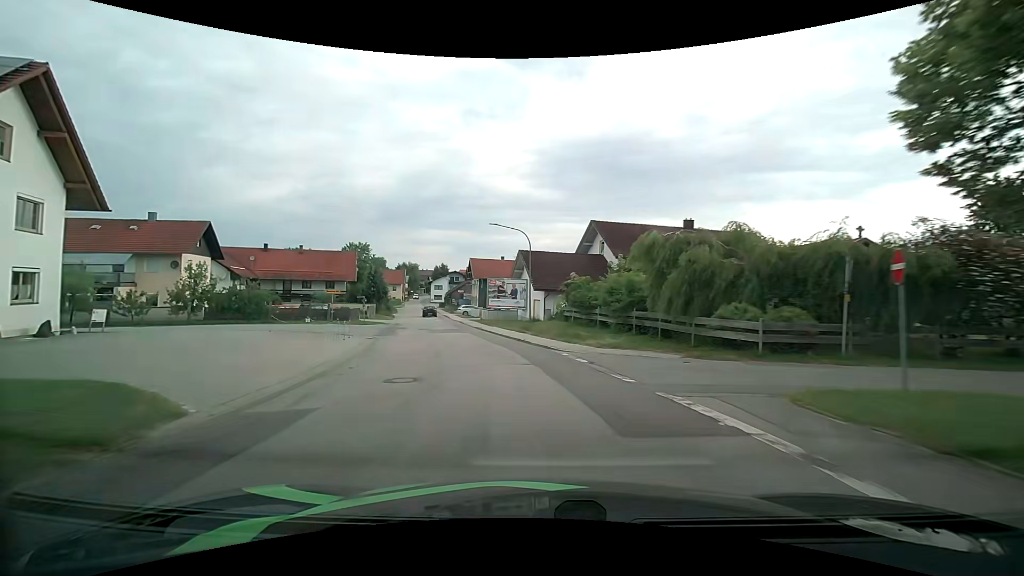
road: tertiary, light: Day
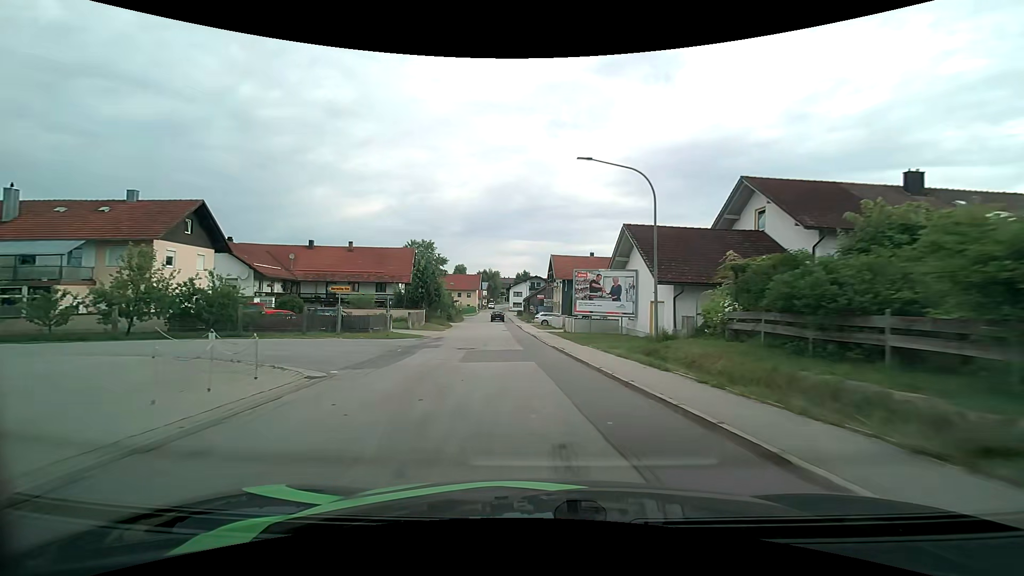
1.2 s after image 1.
(-1.5, +16.2) m; -10°
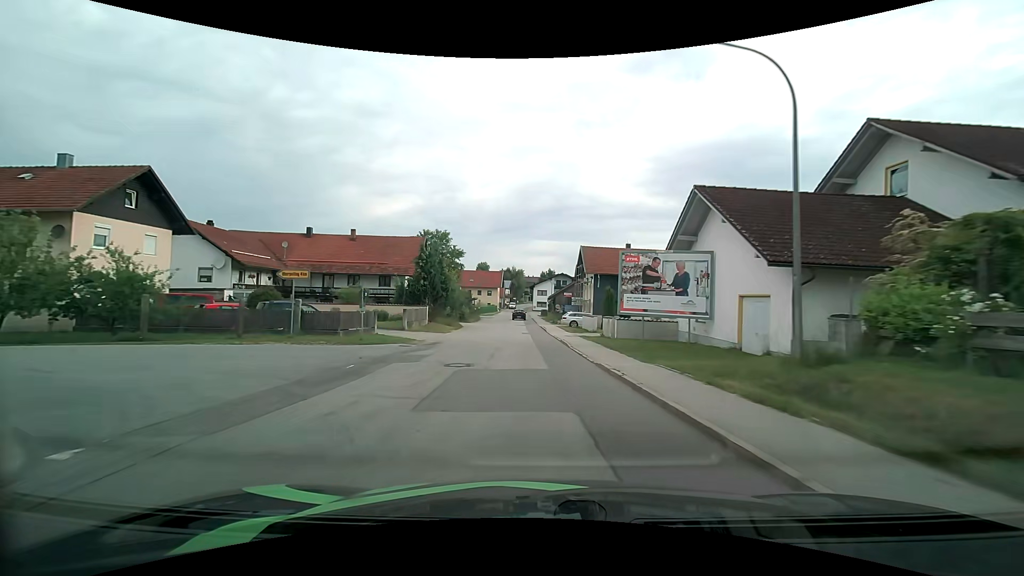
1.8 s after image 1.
(-0.2, +8.5) m; -3°
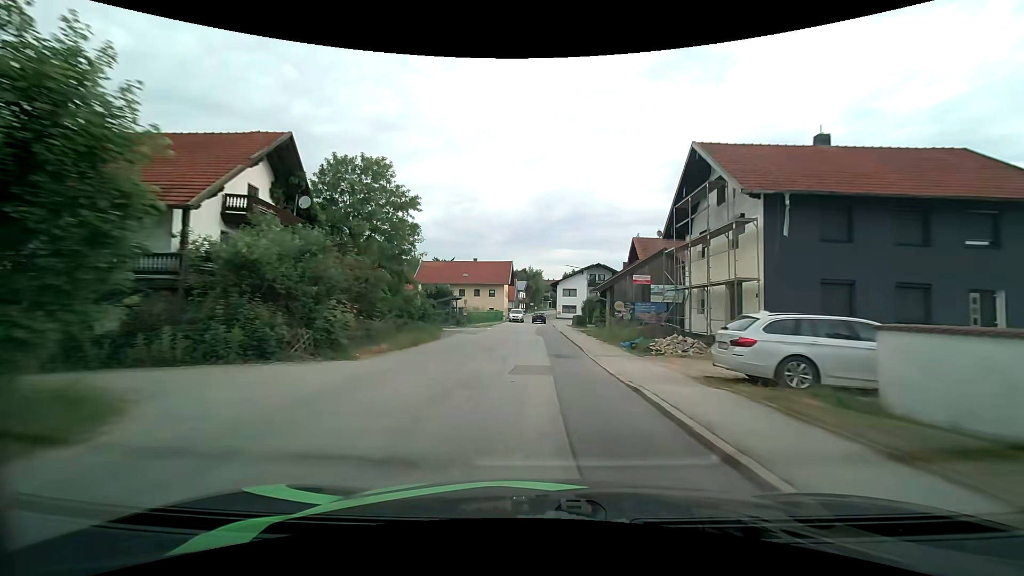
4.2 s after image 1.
(-1.1, +36.9) m; -2°
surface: asphalt
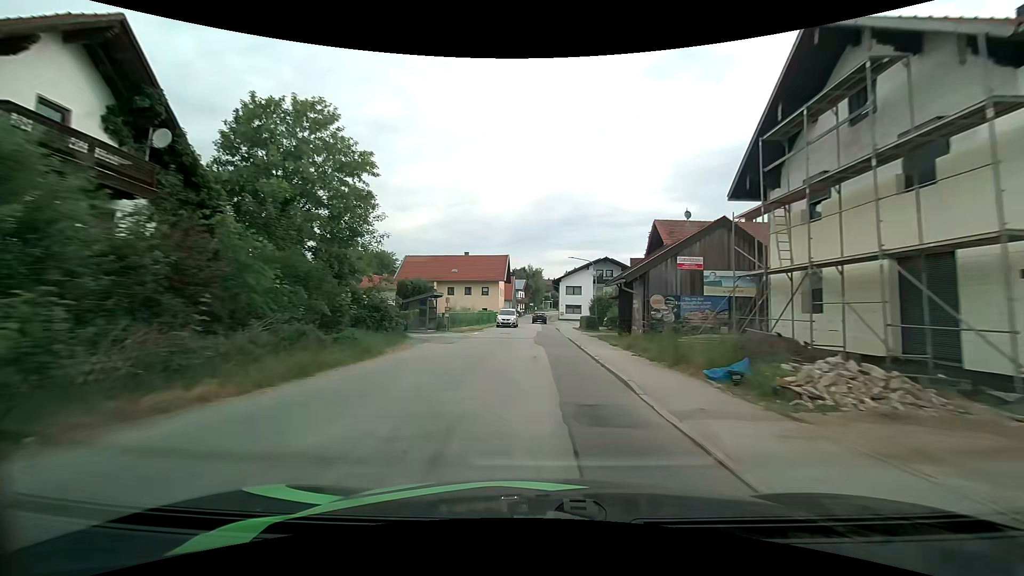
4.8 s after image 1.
(0.0, +9.6) m; 0°
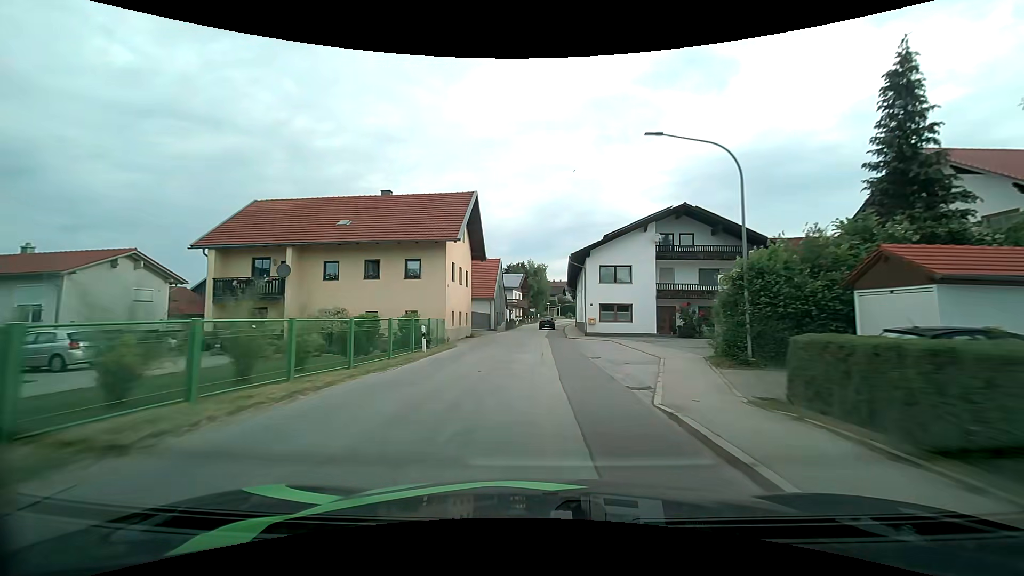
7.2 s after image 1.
(-0.3, +38.6) m; 0°
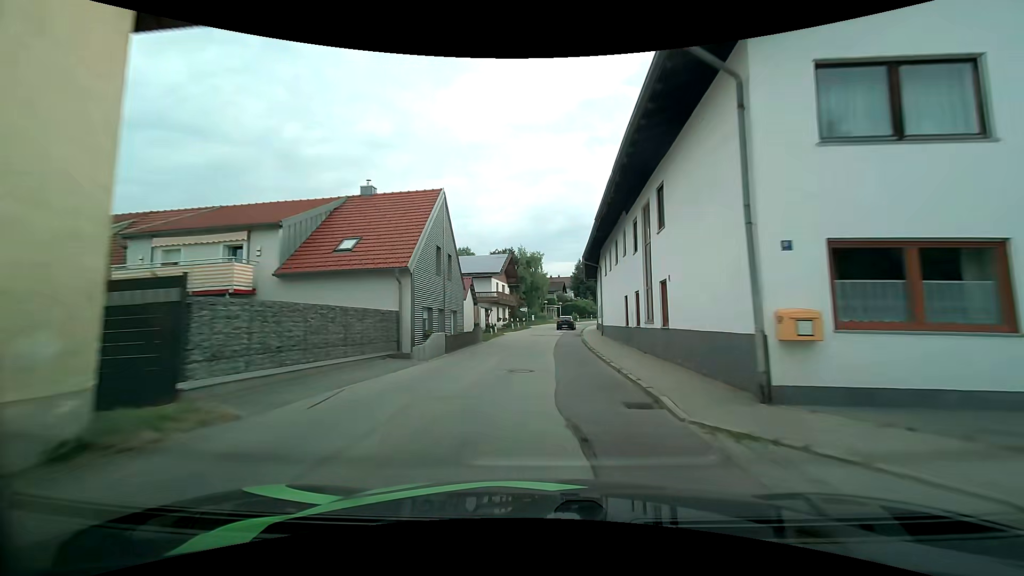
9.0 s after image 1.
(-0.1, +29.3) m; +1°
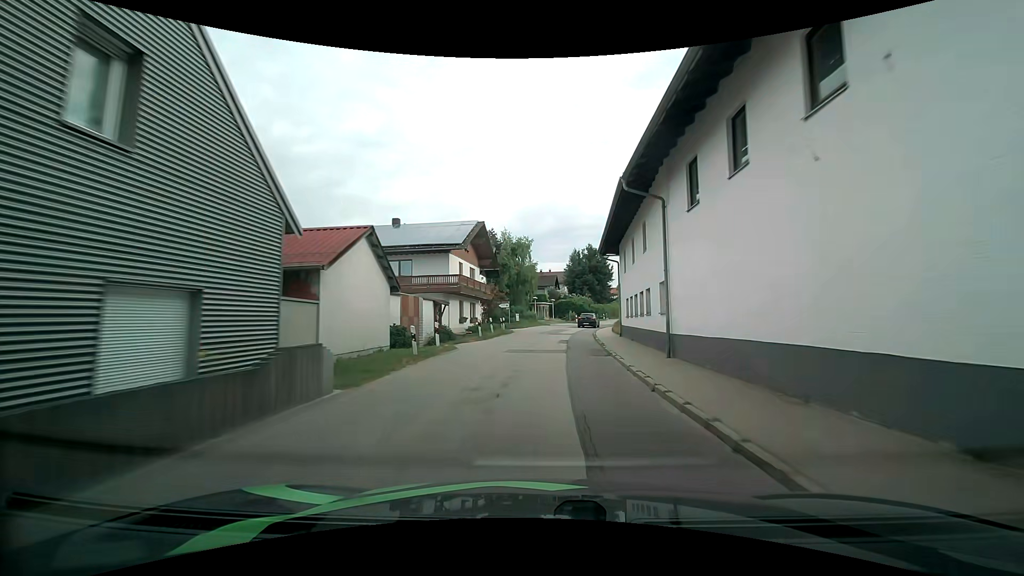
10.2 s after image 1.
(0.0, +19.2) m; +2°
(0, +10) (0, +20) (+1, +30) (+2, +40) (+4, +50) (+6, +59) (+9, +69) (+12, +78) (+16, +88) (+19, +97) m
